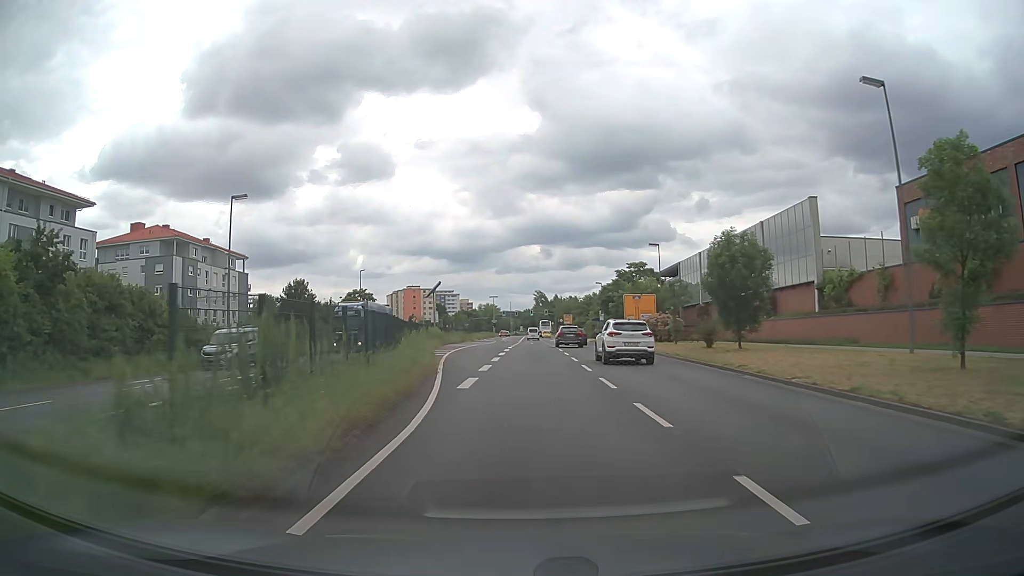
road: primary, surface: asphalt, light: Day
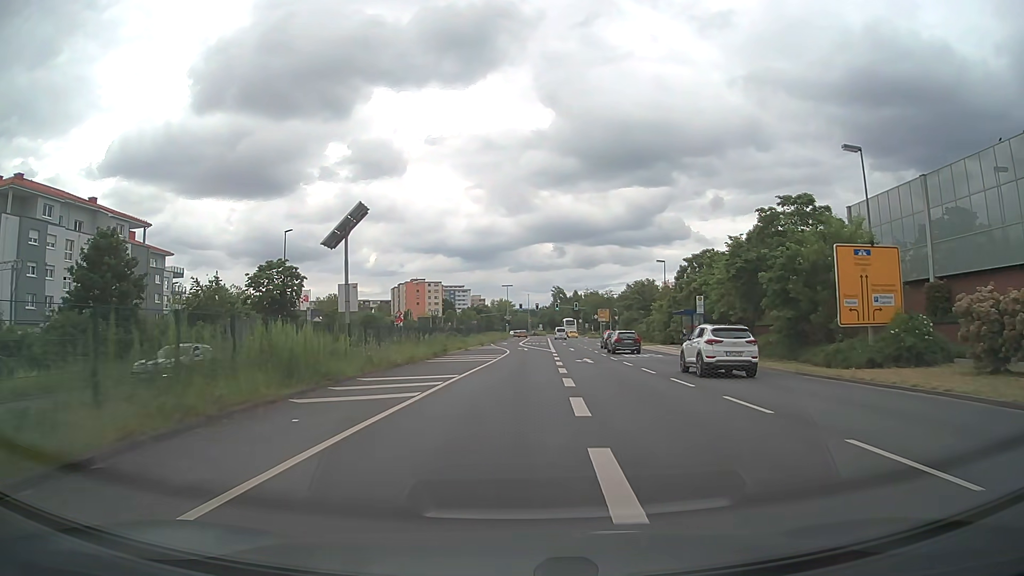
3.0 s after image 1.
(-1.2, +40.3) m; -1°
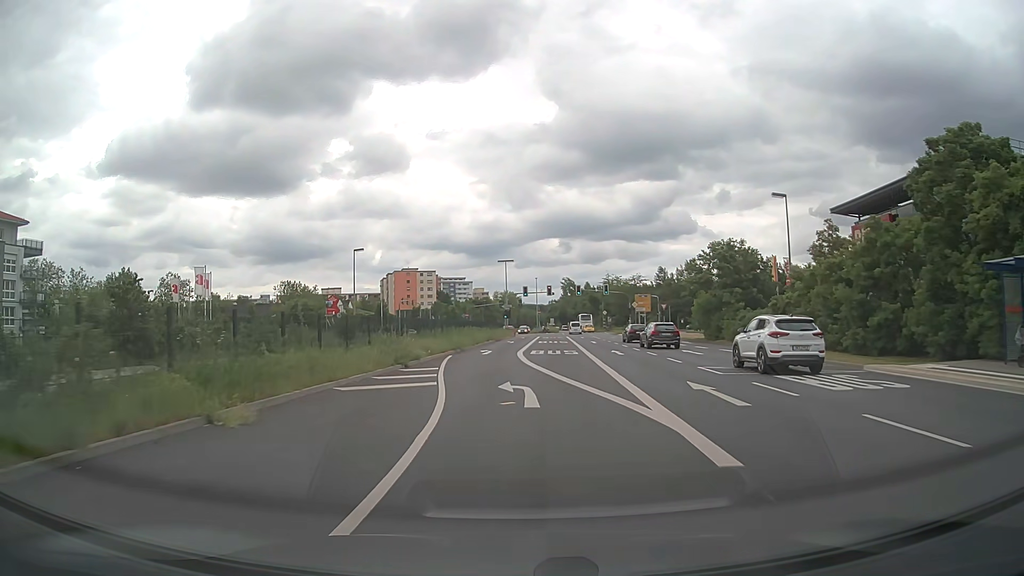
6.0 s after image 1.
(+0.6, +40.6) m; 0°
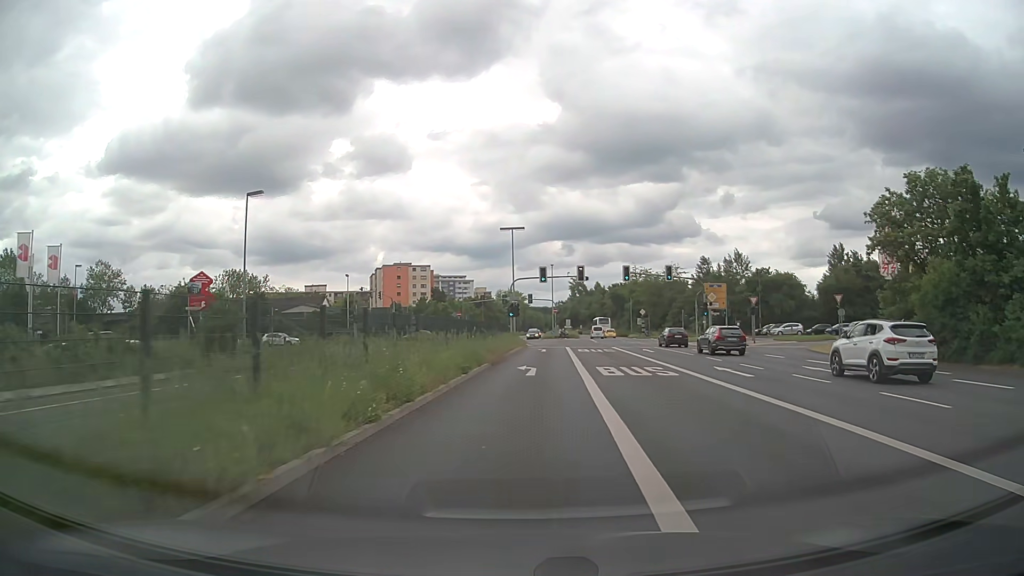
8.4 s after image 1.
(-0.9, +32.2) m; -1°
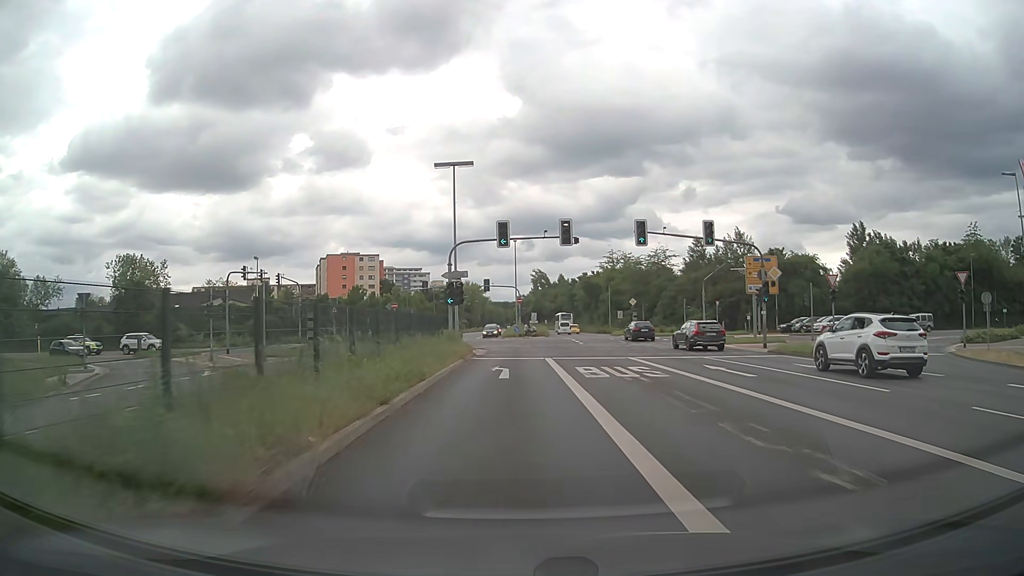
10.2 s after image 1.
(+0.8, +22.1) m; +3°
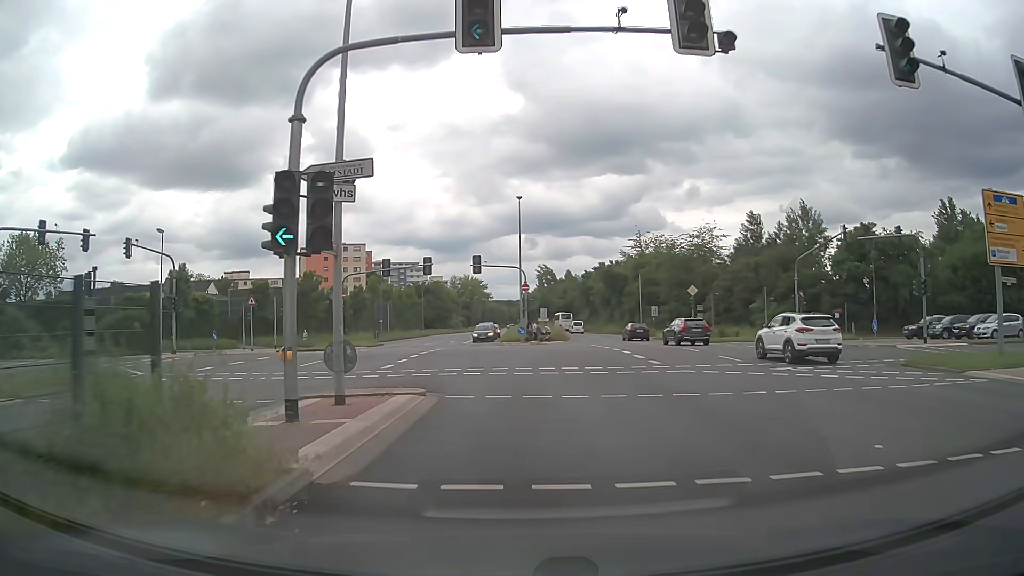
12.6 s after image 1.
(-0.1, +24.1) m; 0°
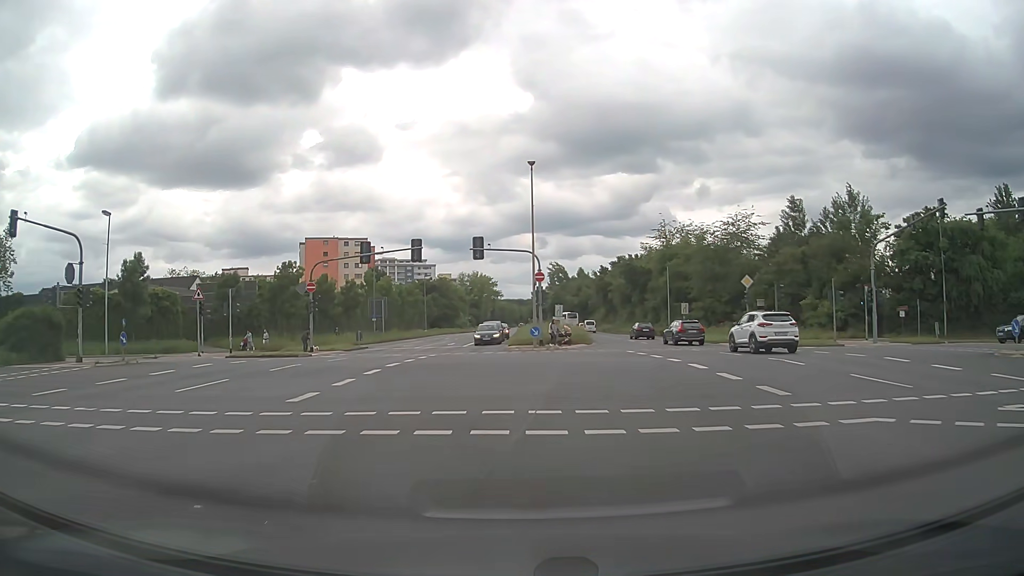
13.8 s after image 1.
(-0.1, +10.2) m; -1°
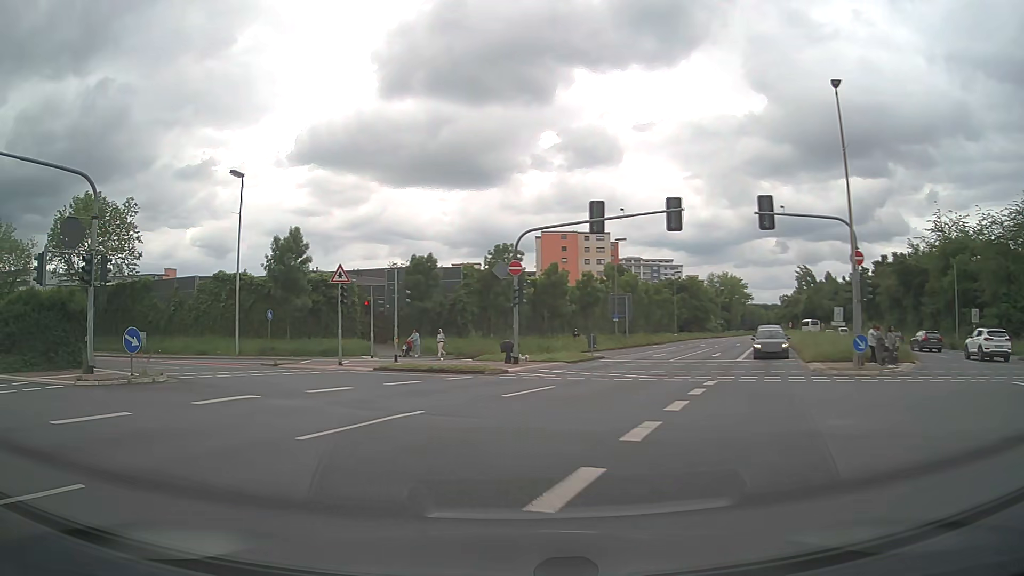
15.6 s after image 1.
(-1.9, +13.6) m; -20°
(-2, +10) (-8, +18) (-15, +25) (-24, +29) (-33, +33) (-42, +37) (-52, +40) (-61, +44) (-70, +48) (-79, +52) m
